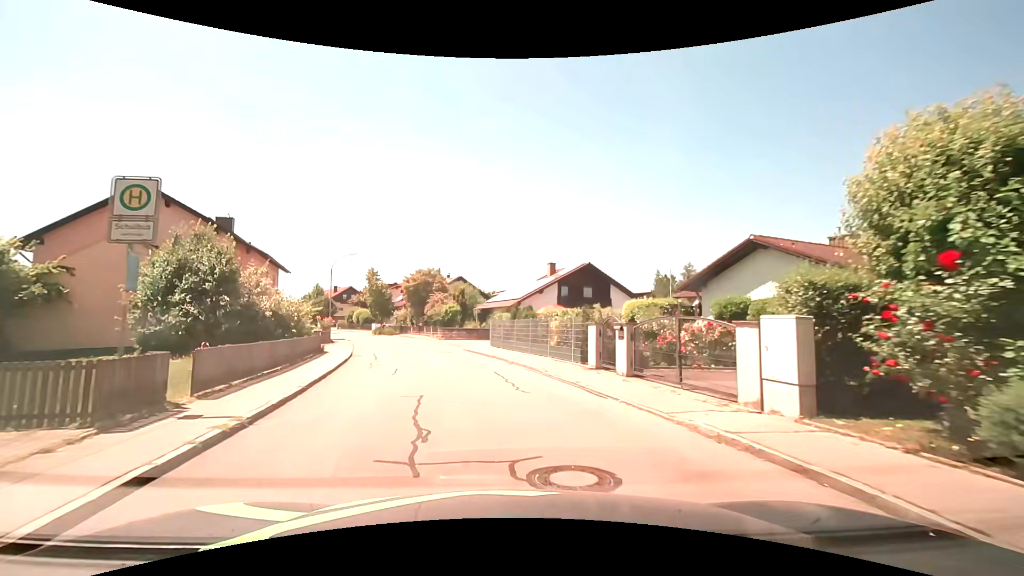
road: residential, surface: asphalt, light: Day
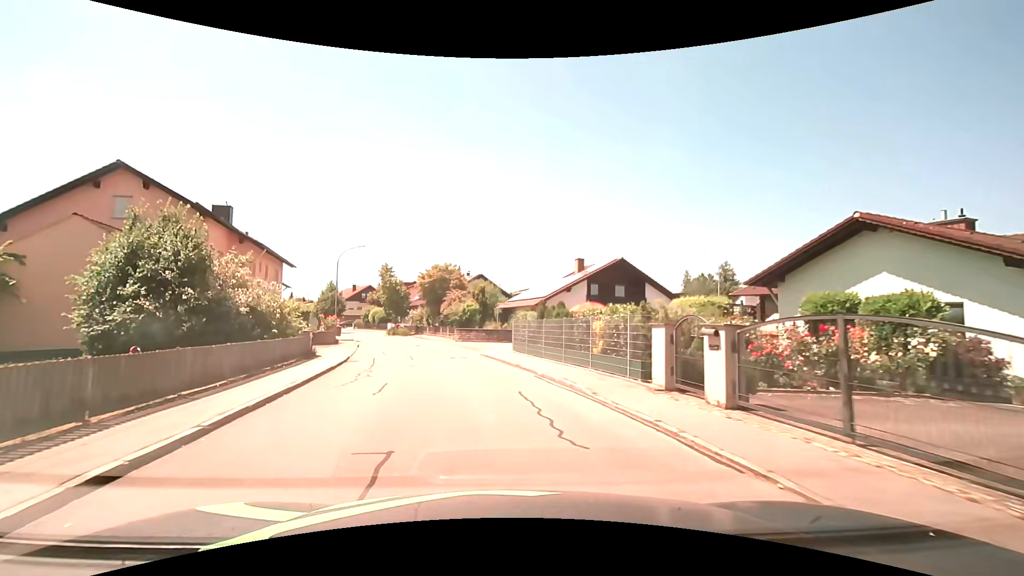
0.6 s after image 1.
(-0.1, +4.5) m; -2°
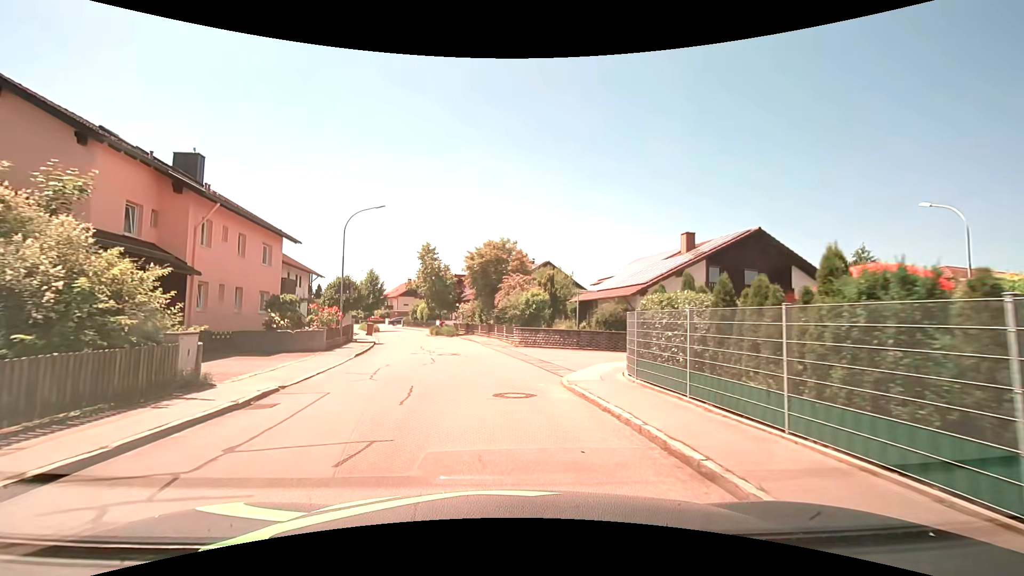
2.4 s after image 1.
(-0.9, +12.9) m; -8°
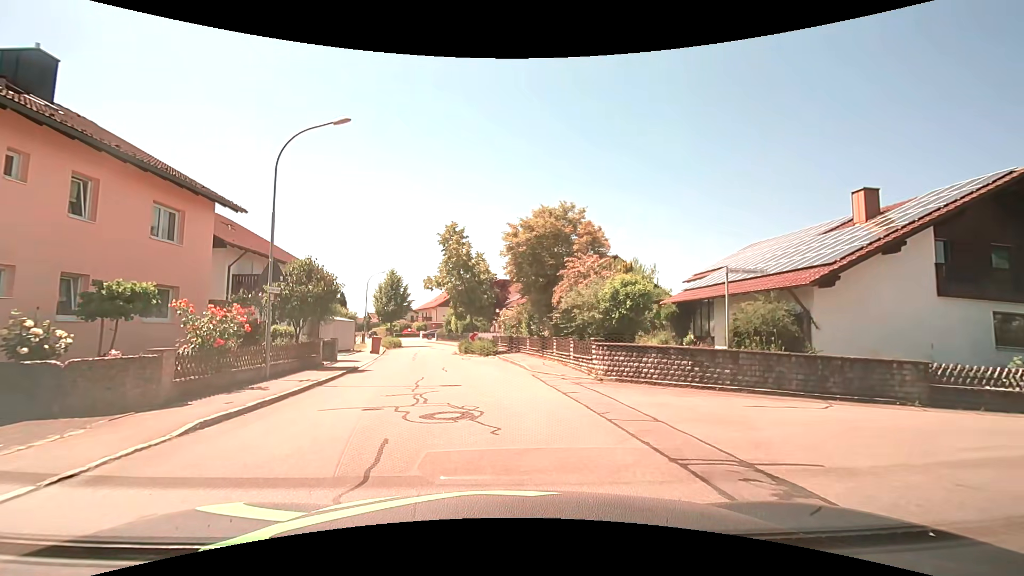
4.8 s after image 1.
(-0.4, +12.5) m; -4°
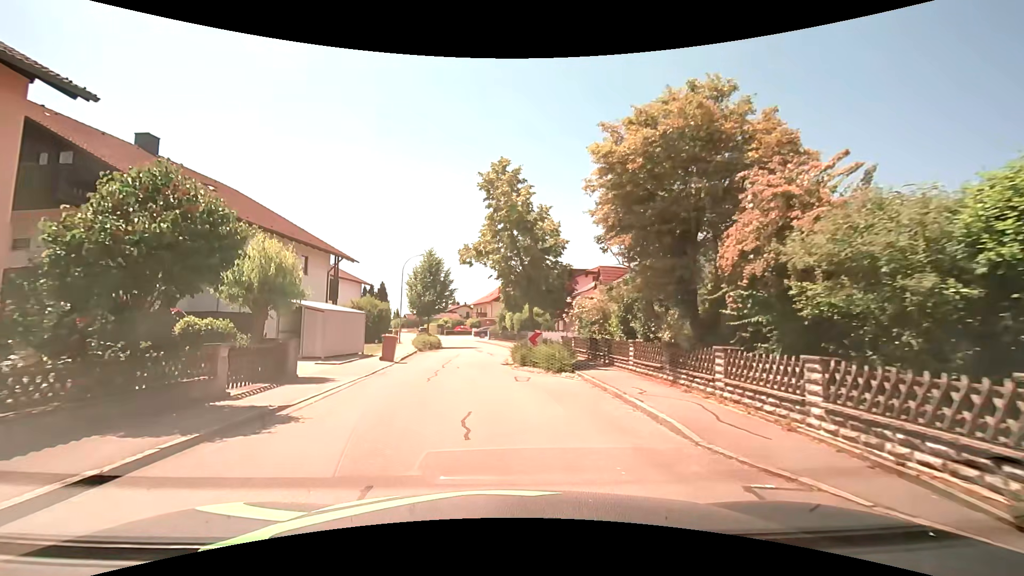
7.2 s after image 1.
(-0.7, +11.0) m; -7°
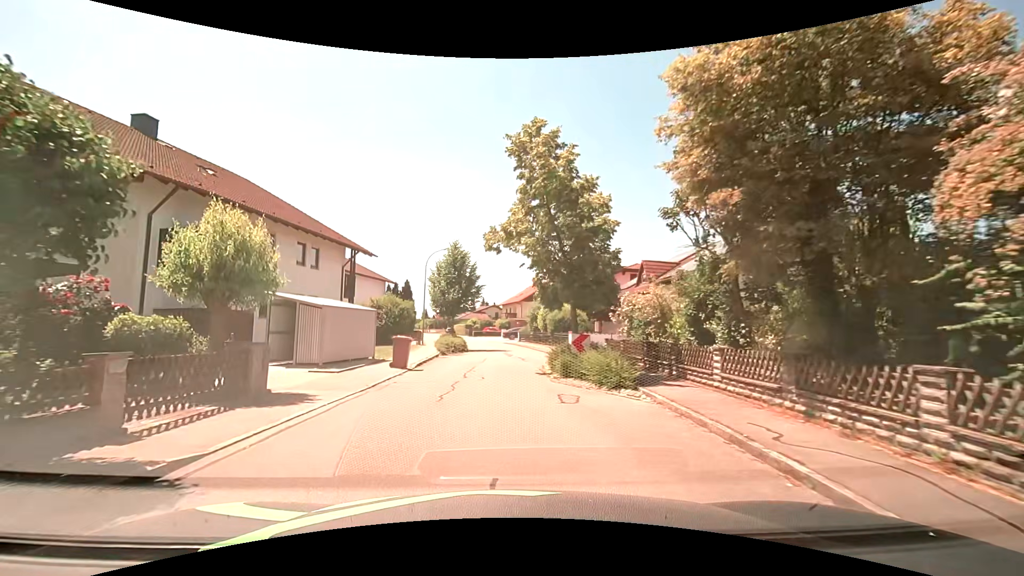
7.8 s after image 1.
(-0.1, +3.7) m; -3°
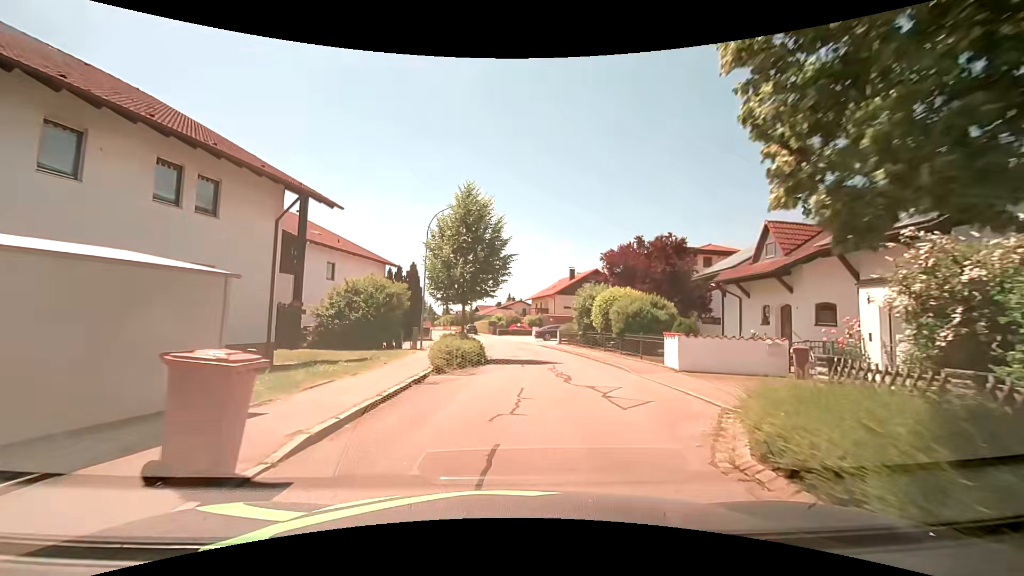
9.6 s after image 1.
(-0.7, +12.8) m; -4°
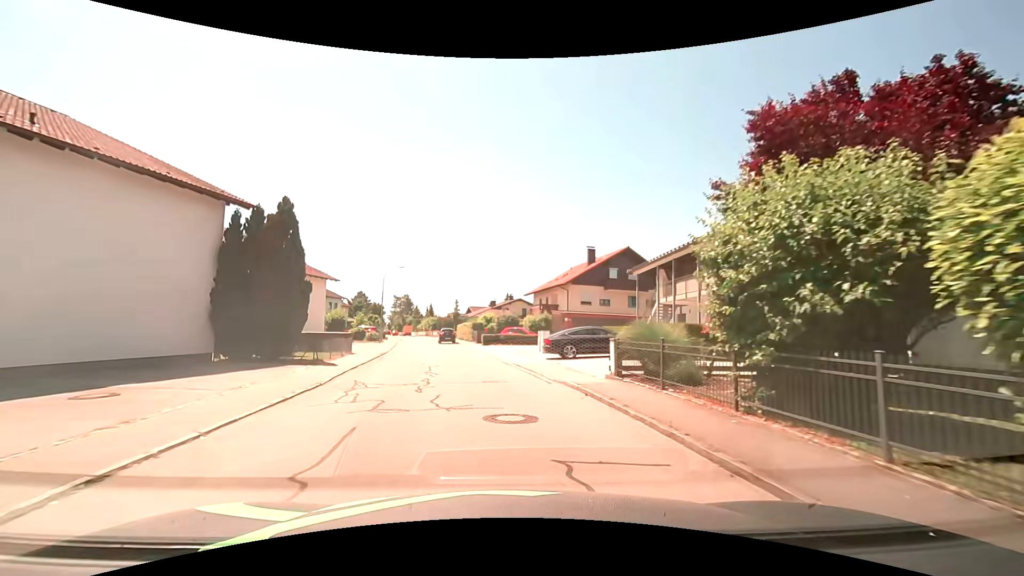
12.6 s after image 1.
(+1.1, +22.9) m; 0°
(0, +10) (-1, +20) (-3, +30) (-5, +40) (-8, +49) (-9, +59) (-10, +69) (-12, +79) (-14, +89) (-17, +98) m
